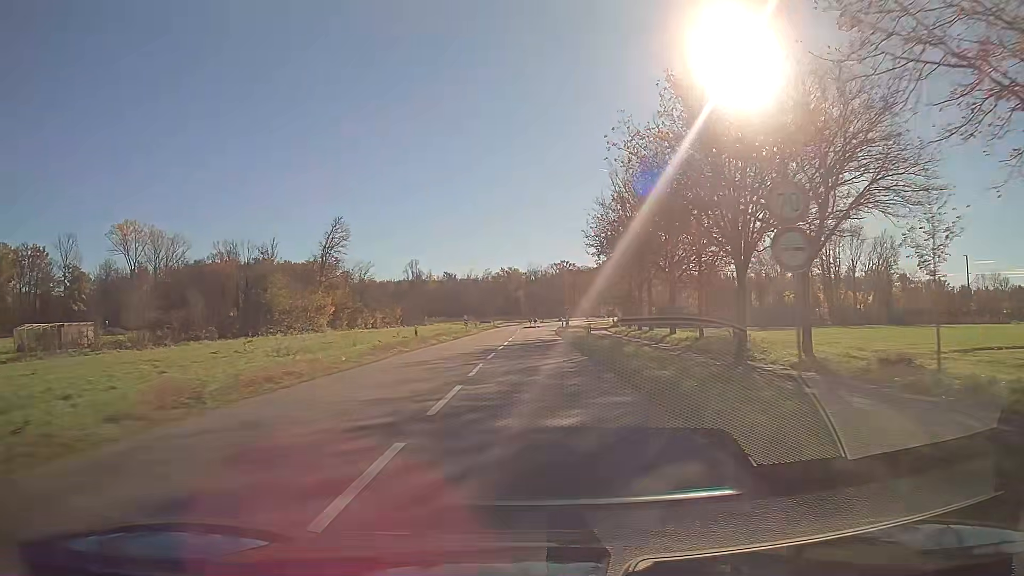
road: secondary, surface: asphalt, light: Day
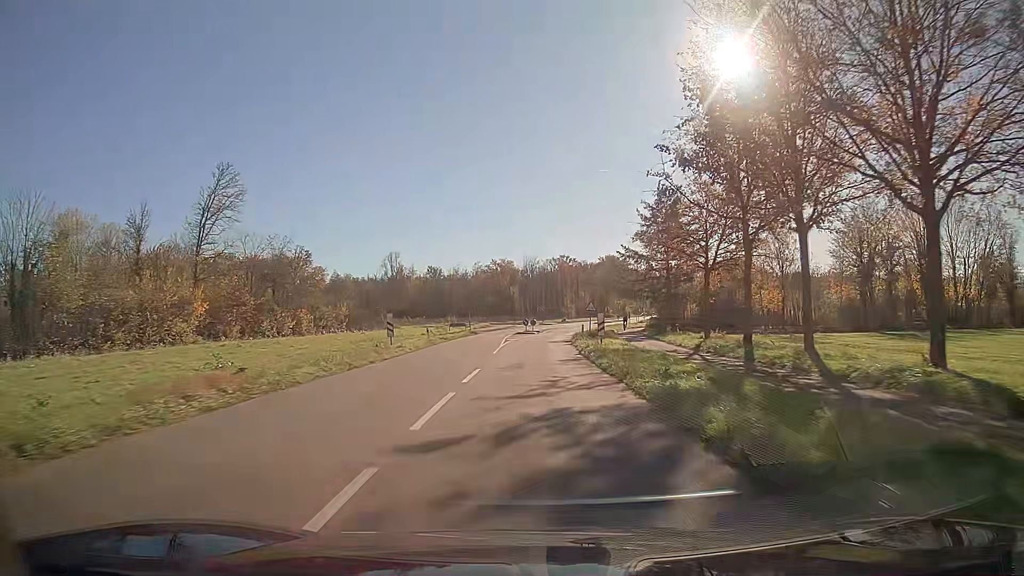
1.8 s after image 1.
(+0.1, +30.5) m; +1°
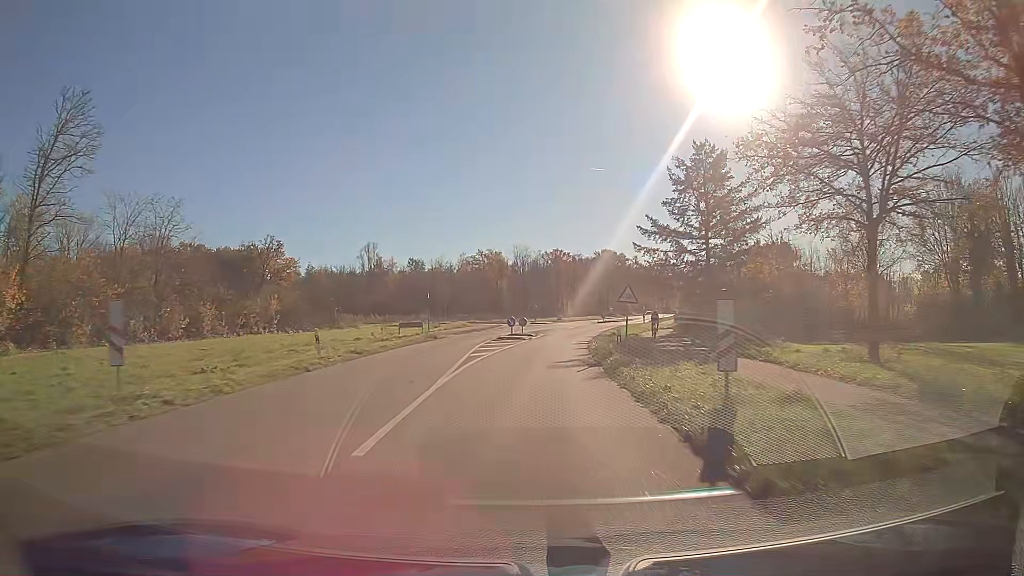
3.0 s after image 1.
(+0.1, +19.3) m; +1°
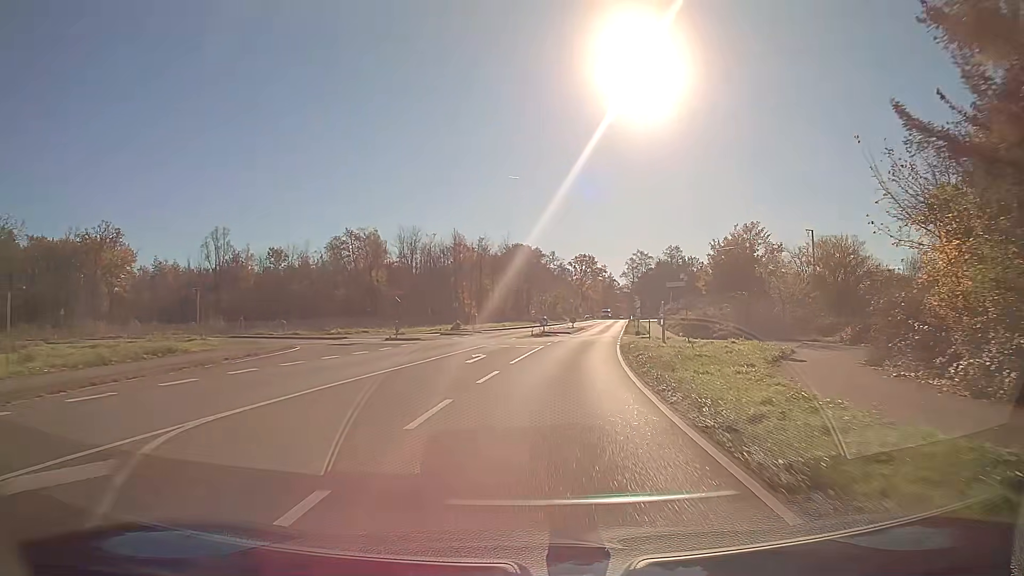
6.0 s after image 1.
(+2.9, +46.2) m; +9°
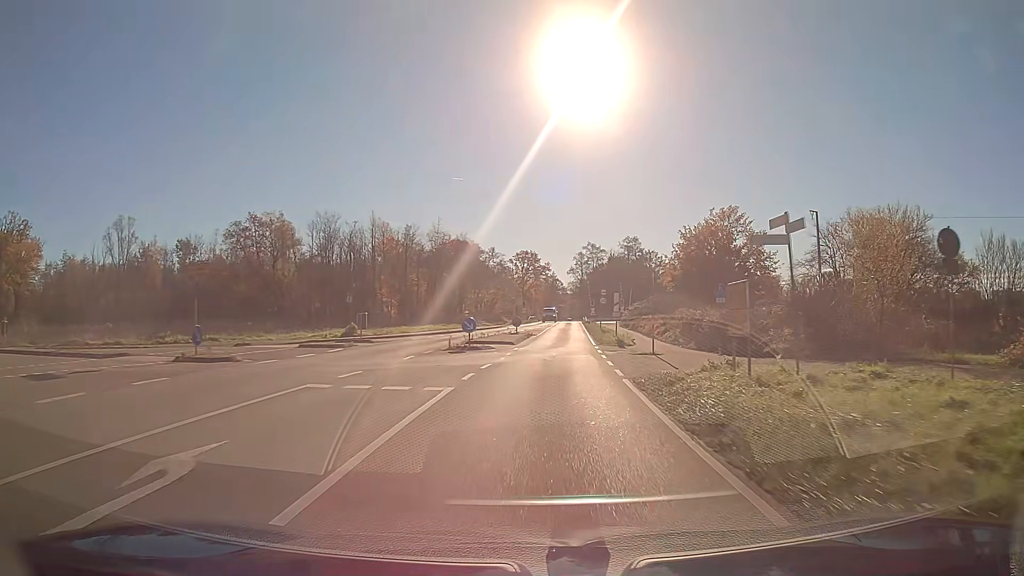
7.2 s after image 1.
(+0.8, +17.8) m; +5°
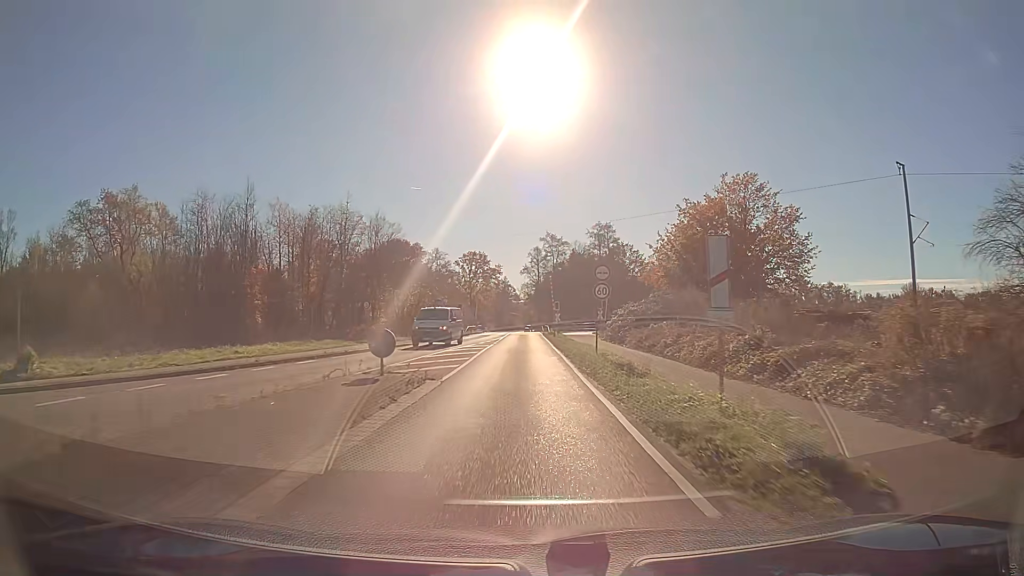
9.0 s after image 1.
(+0.9, +25.9) m; +2°
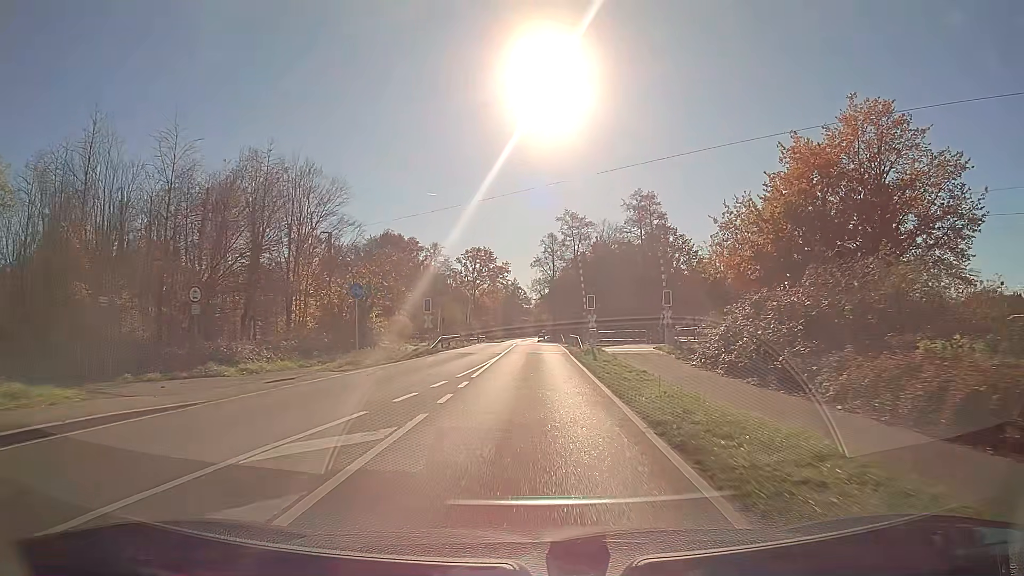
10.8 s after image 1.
(-0.1, +25.6) m; 0°
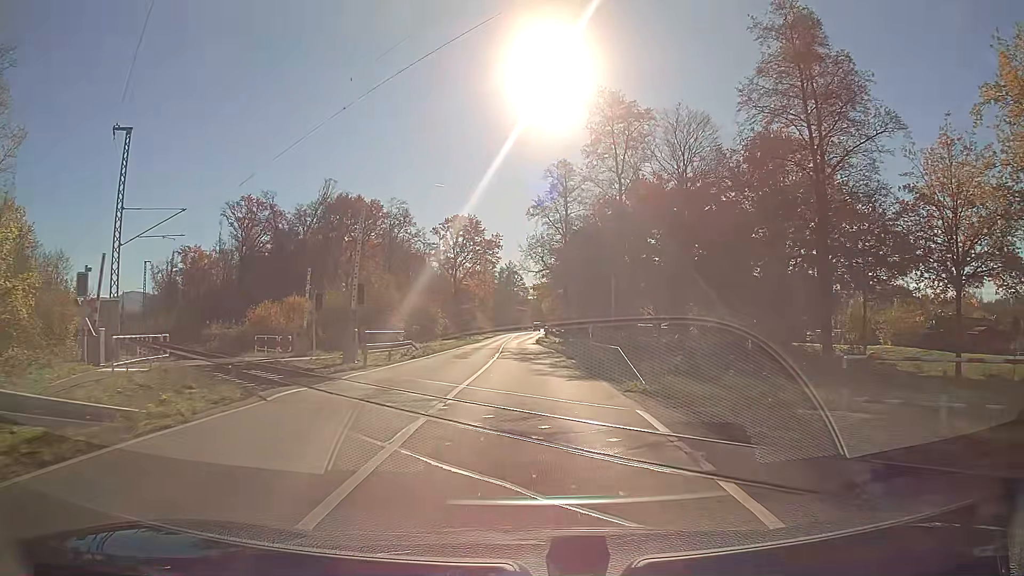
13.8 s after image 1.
(+0.1, +40.2) m; 0°
